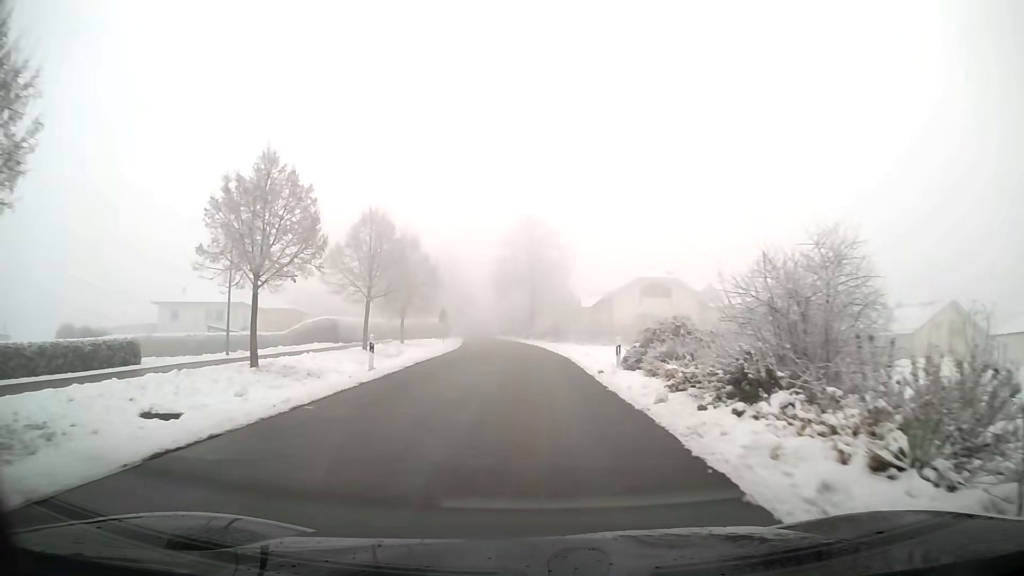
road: tertiary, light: Day
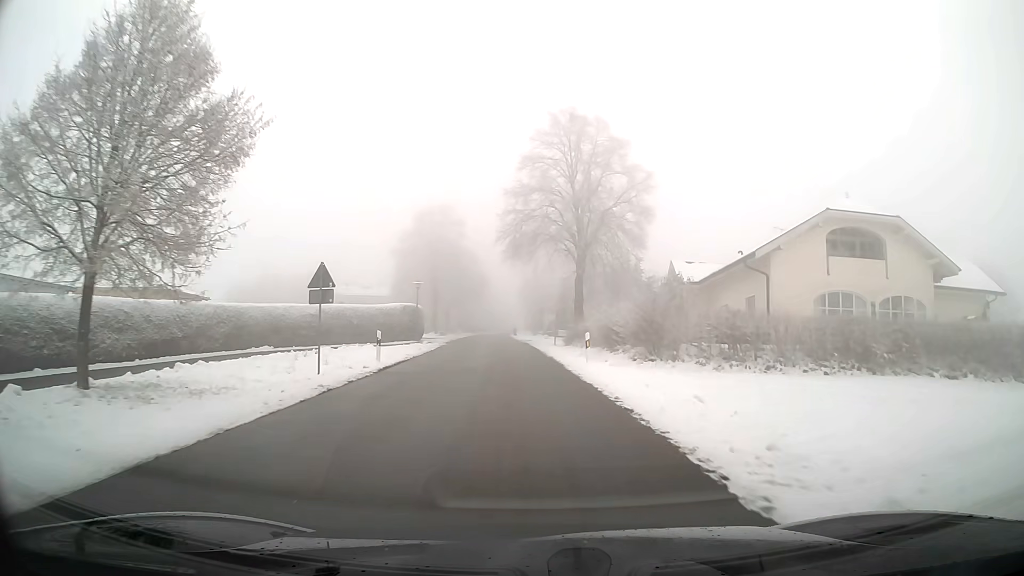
(-0.9, +39.6) m; -3°
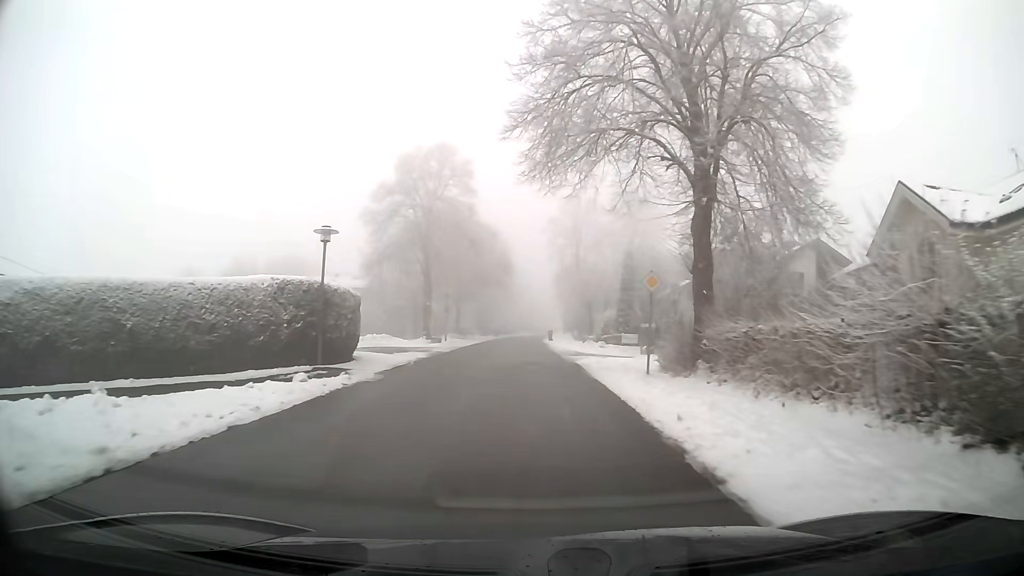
(-0.6, +24.6) m; -3°
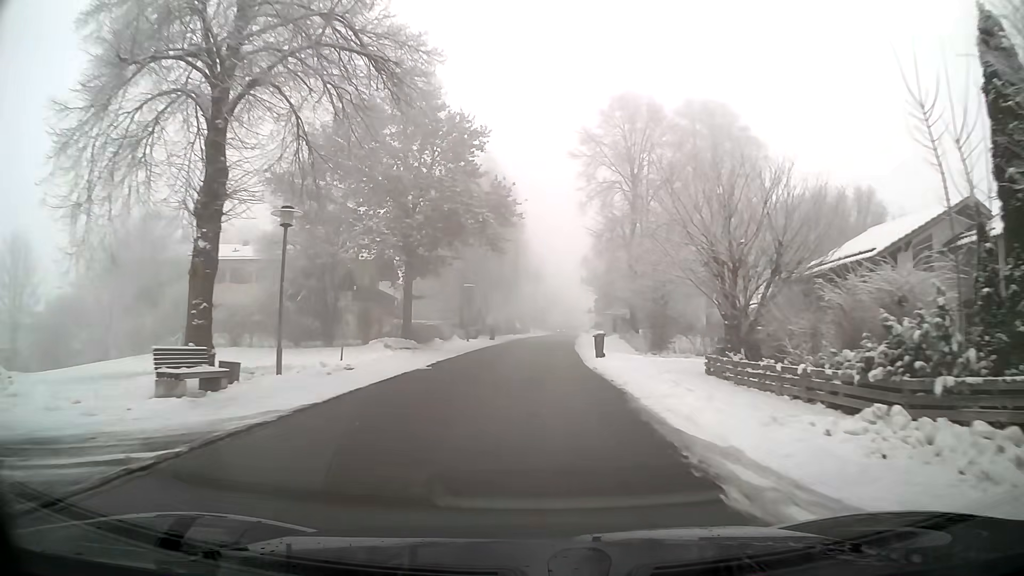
(-0.4, +33.1) m; -1°
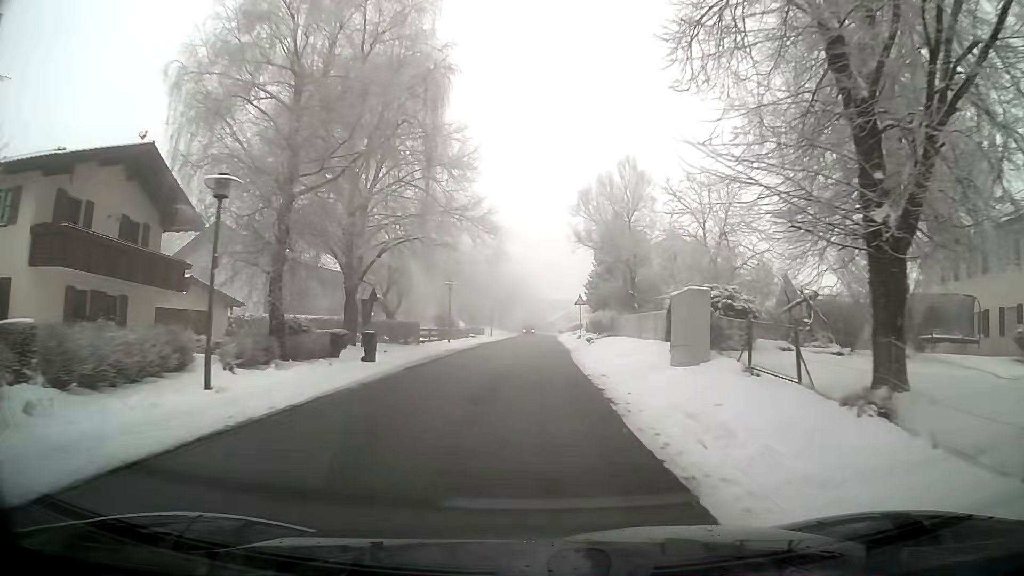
(+0.7, +31.8) m; +3°
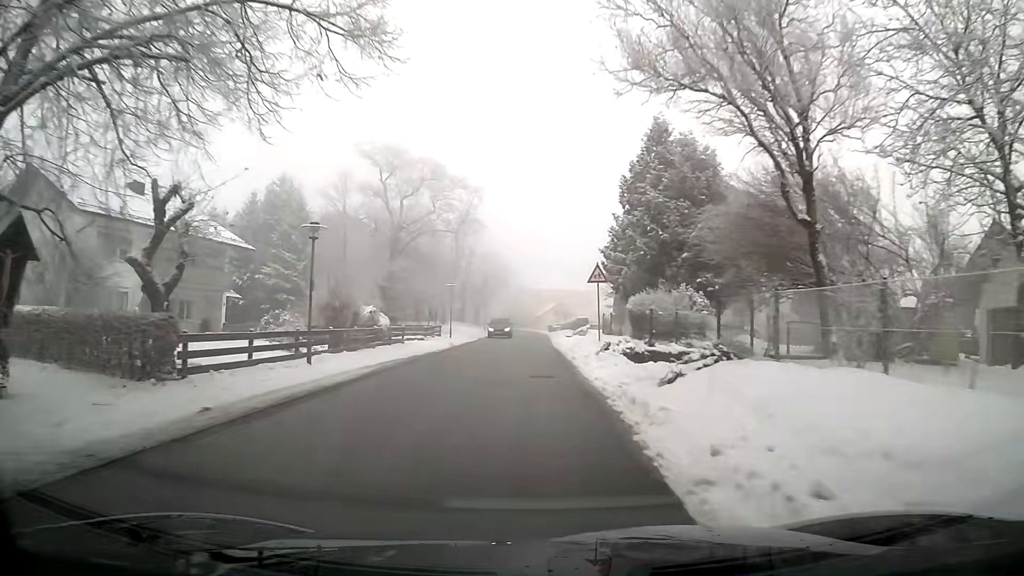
(+0.3, +22.9) m; +1°
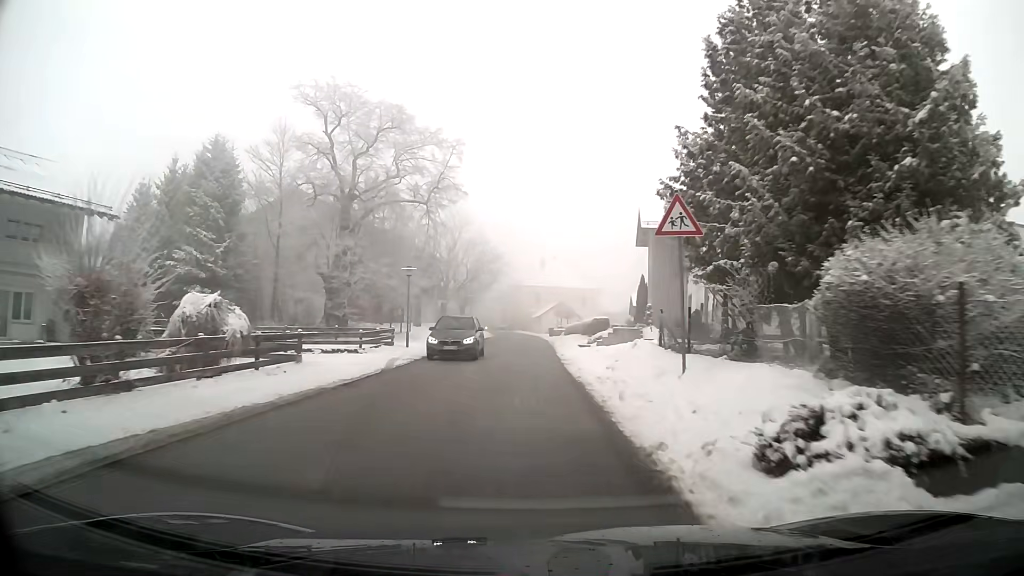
(0.0, +14.8) m; 0°
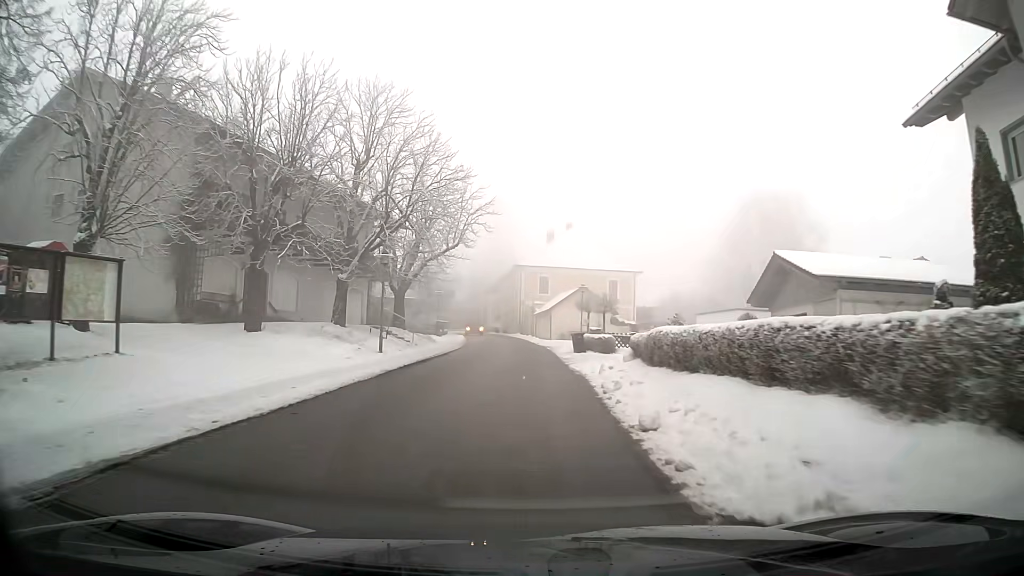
(+0.1, +35.9) m; 0°
(0, +10) (0, +20) (0, +30) (-1, +40) (-2, +50) (-3, +60) (-4, +70) (-5, +80) (-7, +90) (-8, +100) m
